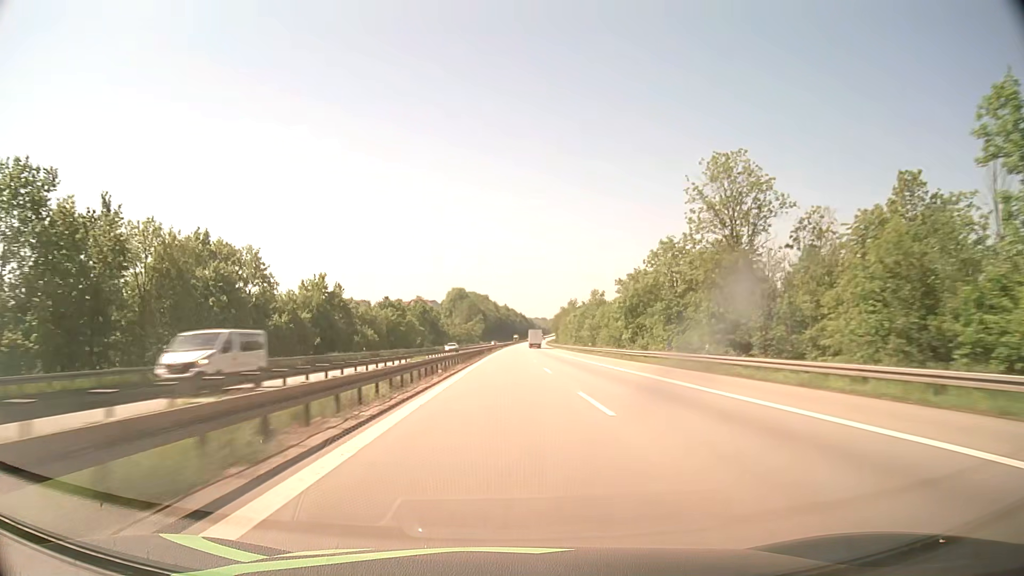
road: motorway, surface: asphalt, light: Day
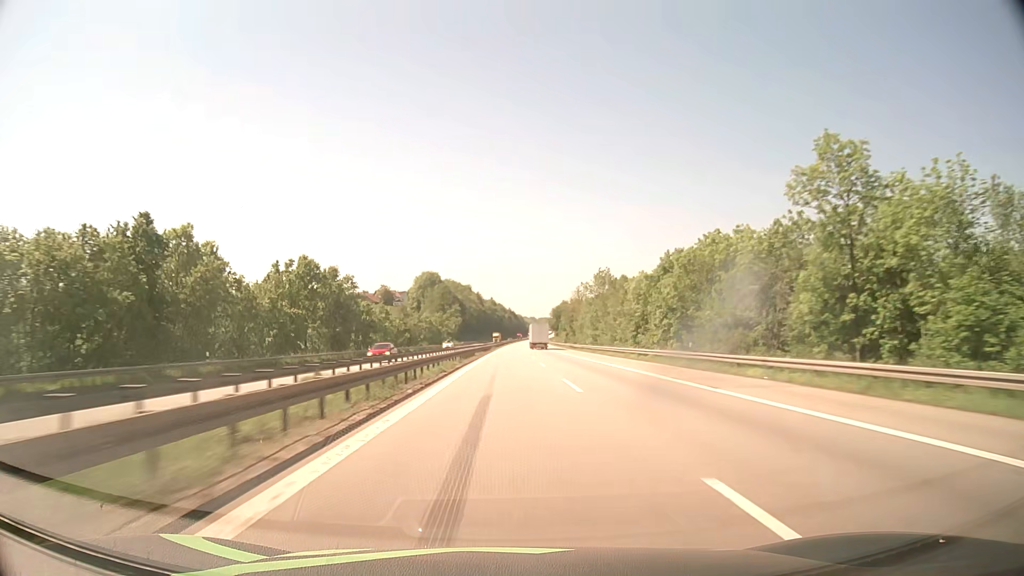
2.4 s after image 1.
(+1.0, +101.0) m; +1°
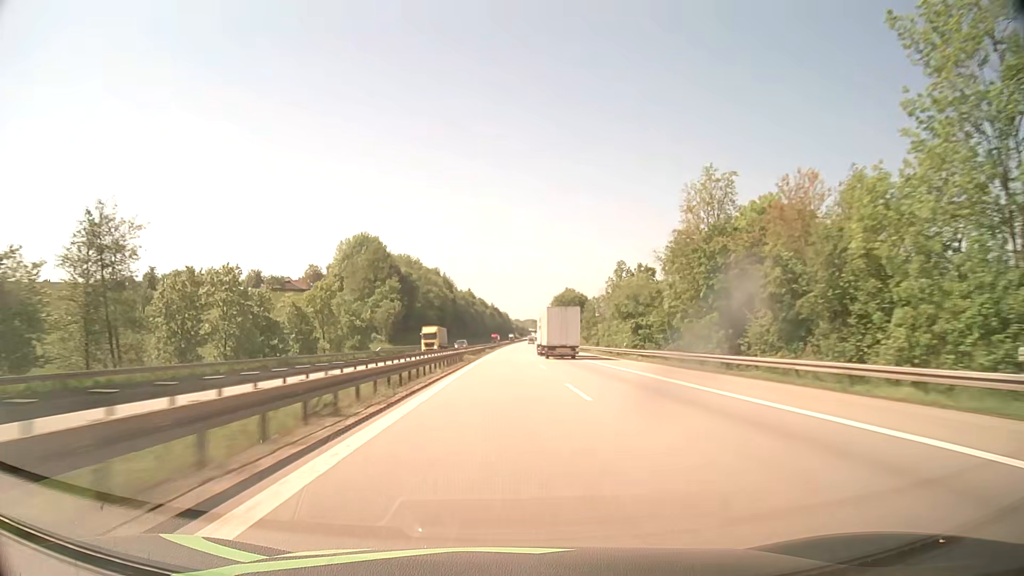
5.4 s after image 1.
(+1.3, +126.7) m; +1°
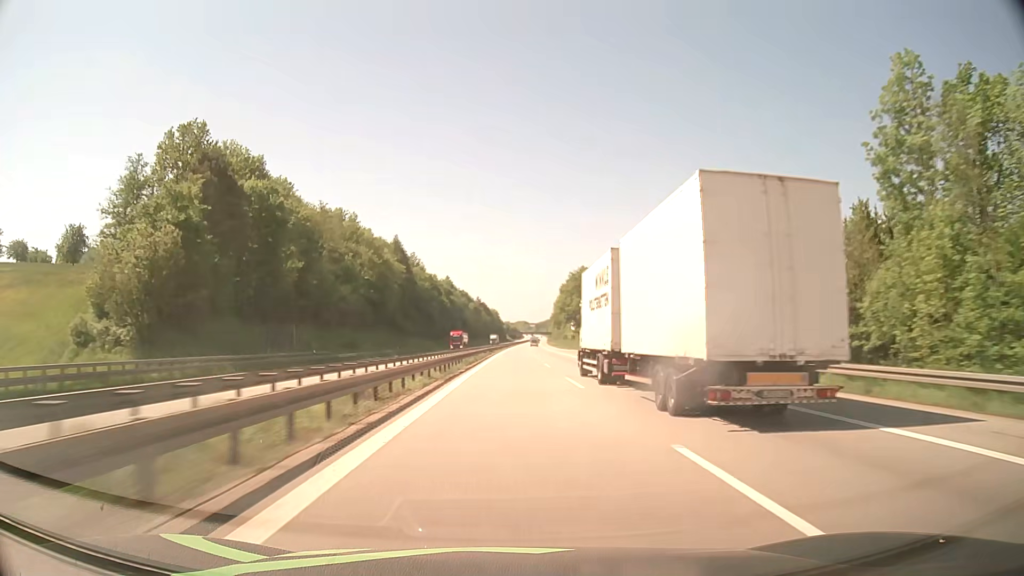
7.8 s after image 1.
(+0.7, +101.5) m; +1°
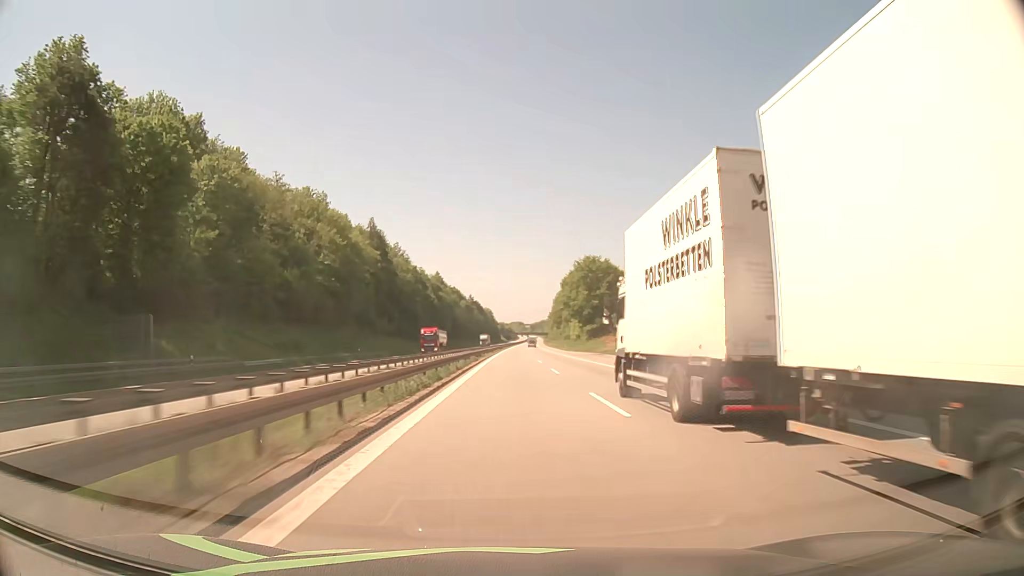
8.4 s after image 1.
(+0.1, +25.4) m; 0°
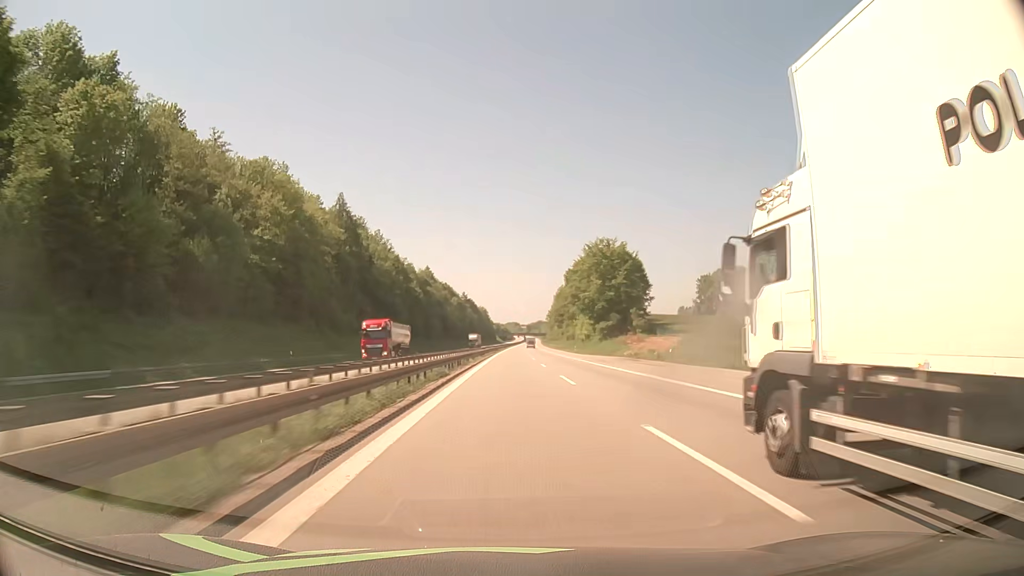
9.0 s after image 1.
(+0.1, +25.4) m; 0°
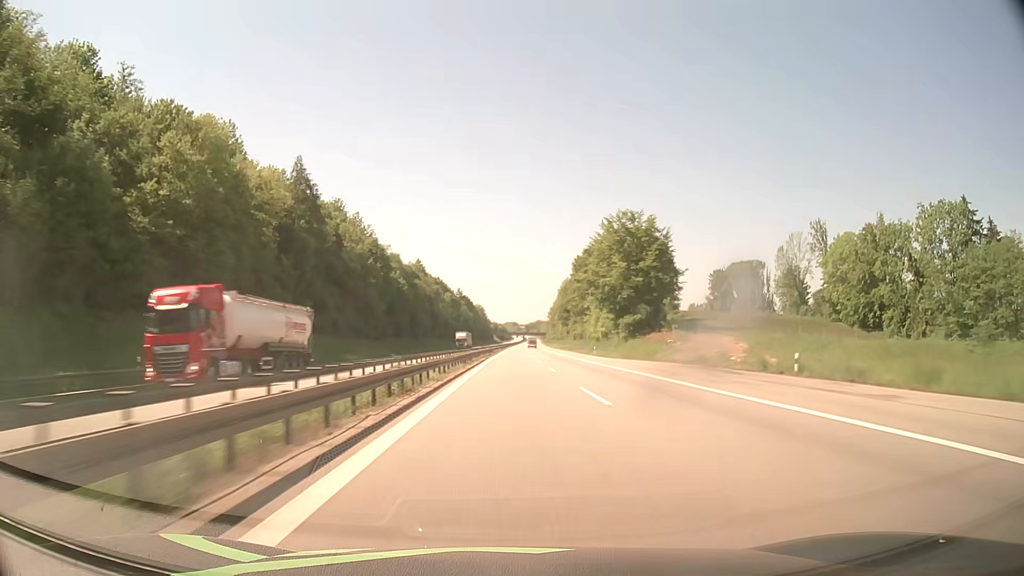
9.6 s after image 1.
(0.0, +25.4) m; 0°
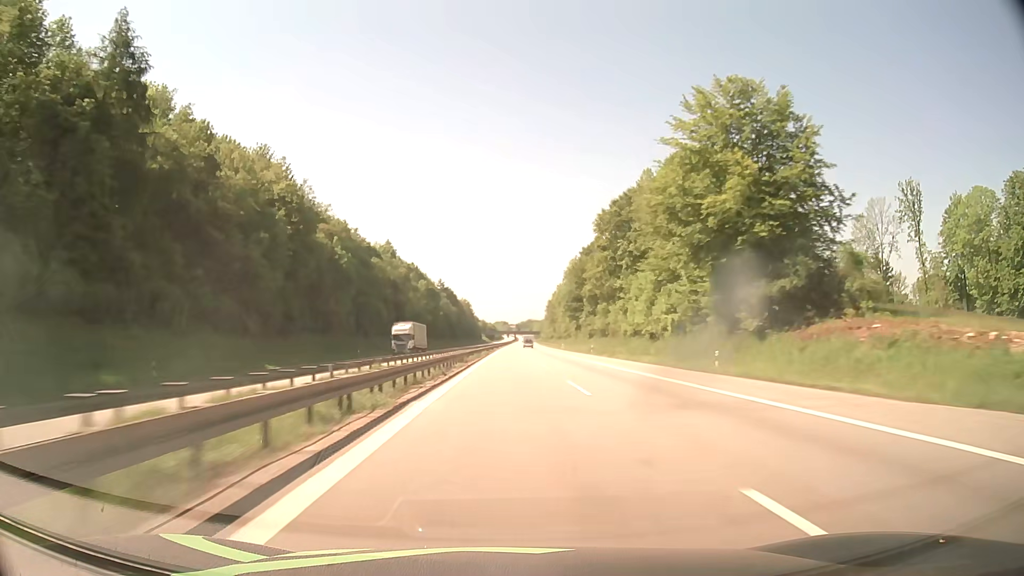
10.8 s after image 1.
(+0.4, +50.8) m; +1°
(0, +10) (0, +20) (0, +30) (0, +40) (0, +50) (0, +60) (0, +70) (+1, +80) (+1, +90) (+1, +100) m
